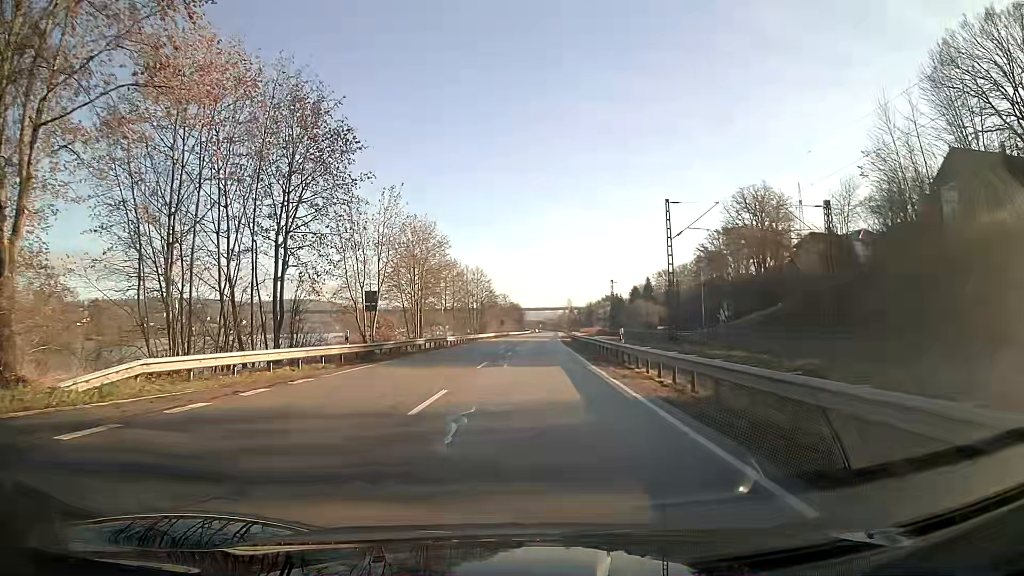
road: unclassified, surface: asphalt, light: Day
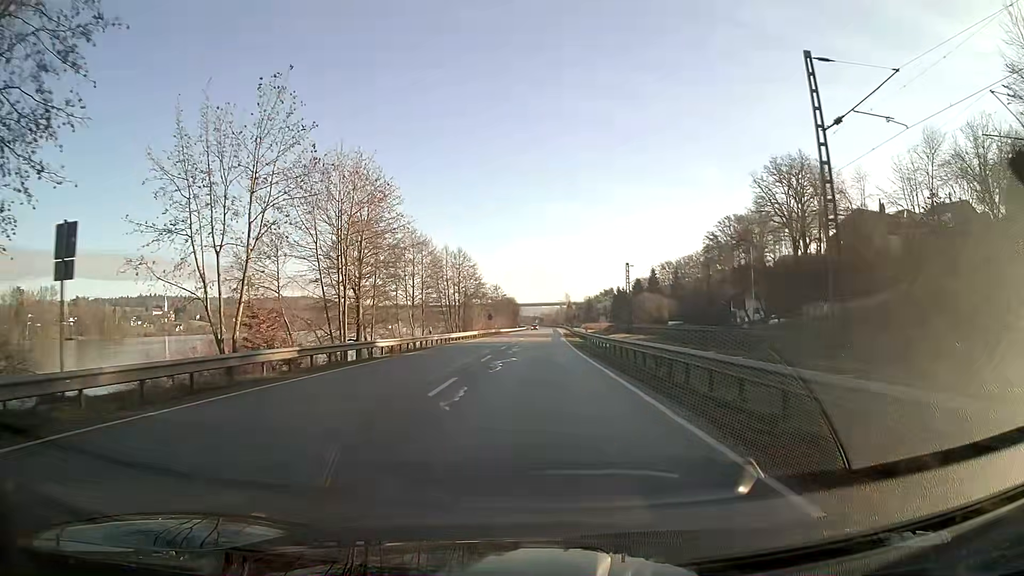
(0.0, +22.2) m; +1°
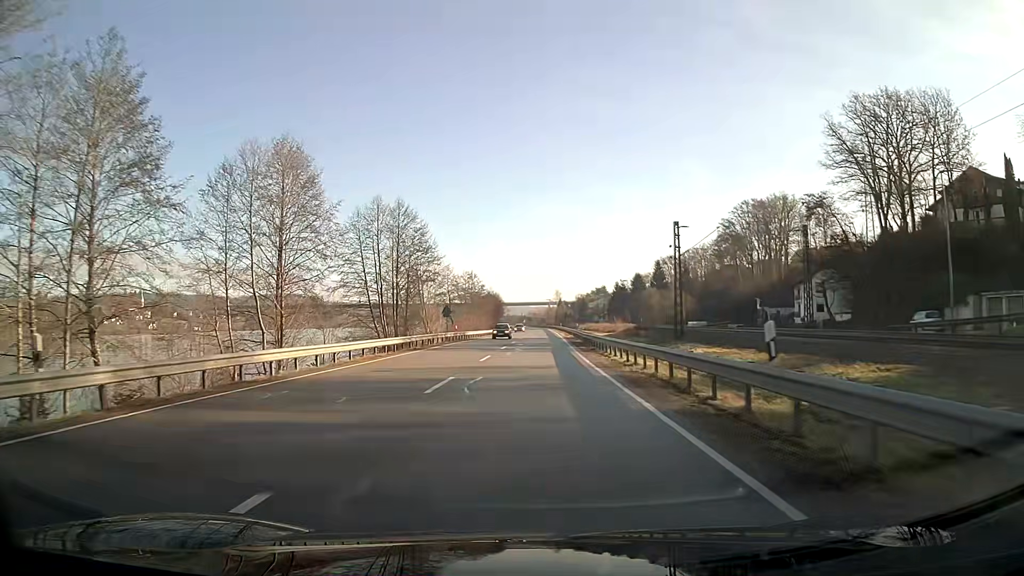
(+0.3, +35.5) m; +1°
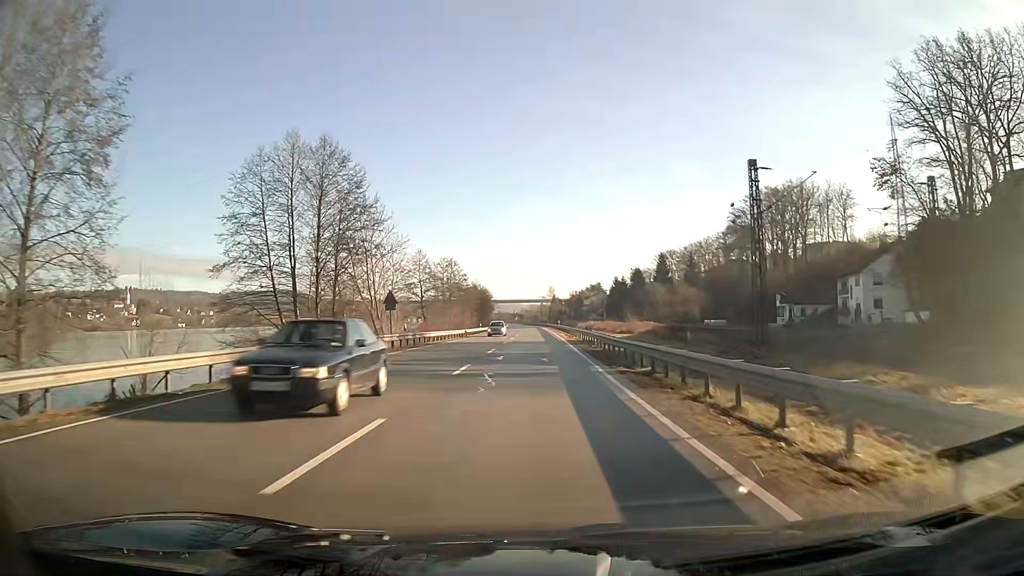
(+0.1, +19.8) m; +1°
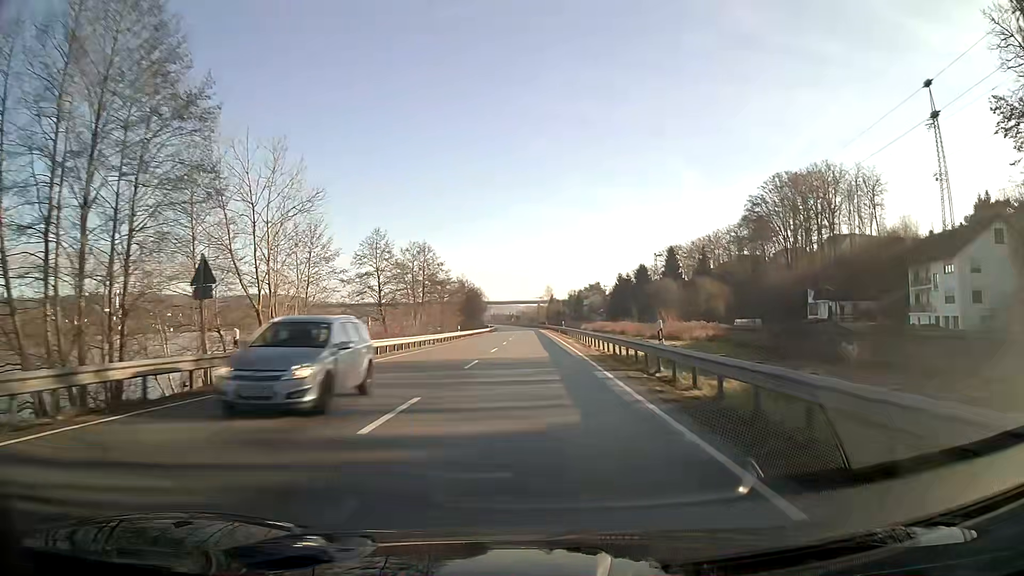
(0.0, +21.1) m; 0°
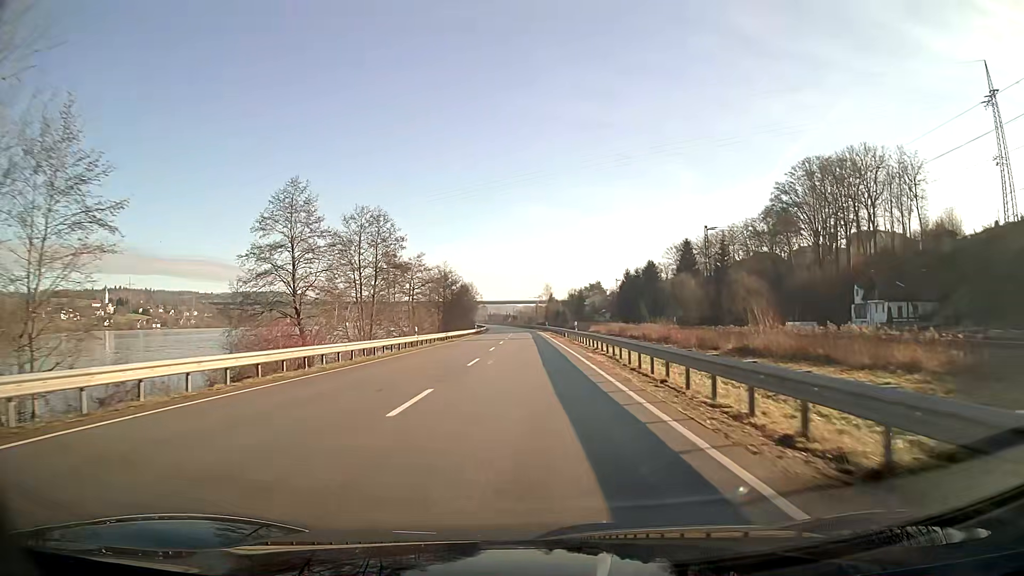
(0.0, +22.3) m; 0°
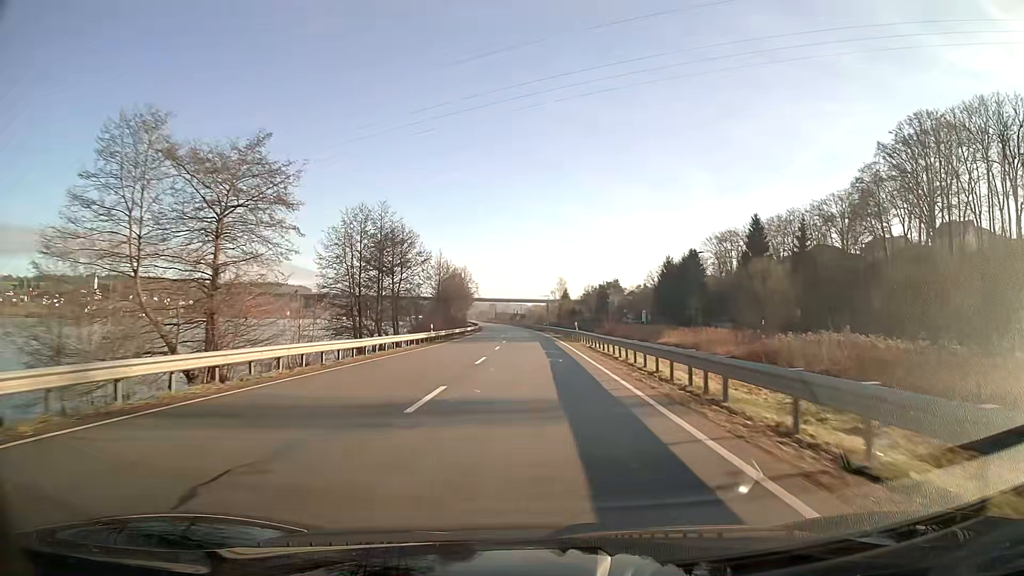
(-0.4, +48.0) m; -1°
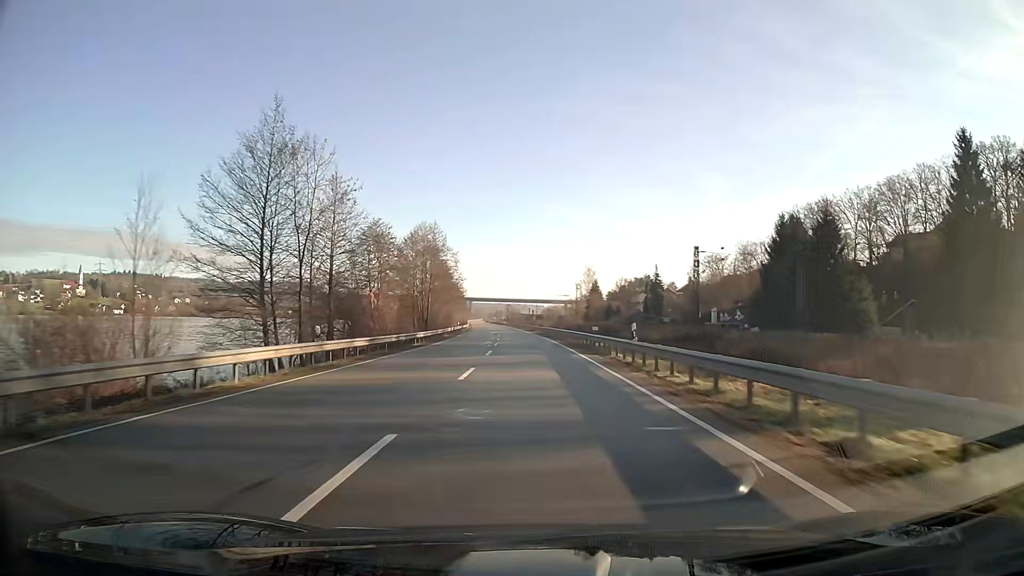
(-0.8, +66.1) m; -2°
(0, +10) (0, +20) (0, +30) (-1, +40) (-1, +50) (-1, +60) (-2, +70) (-2, +80) (-3, +90) (-4, +100) m
